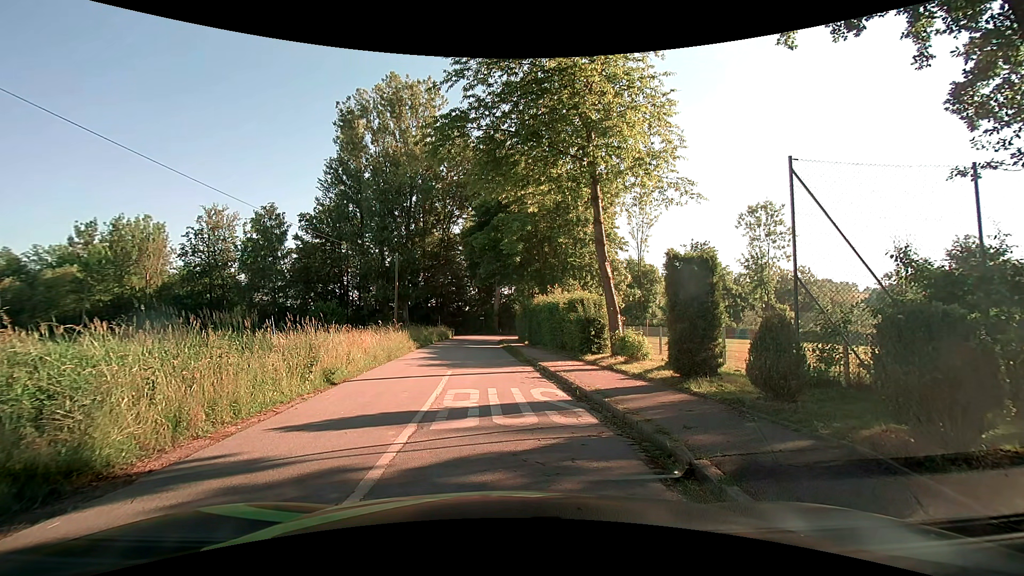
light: Day
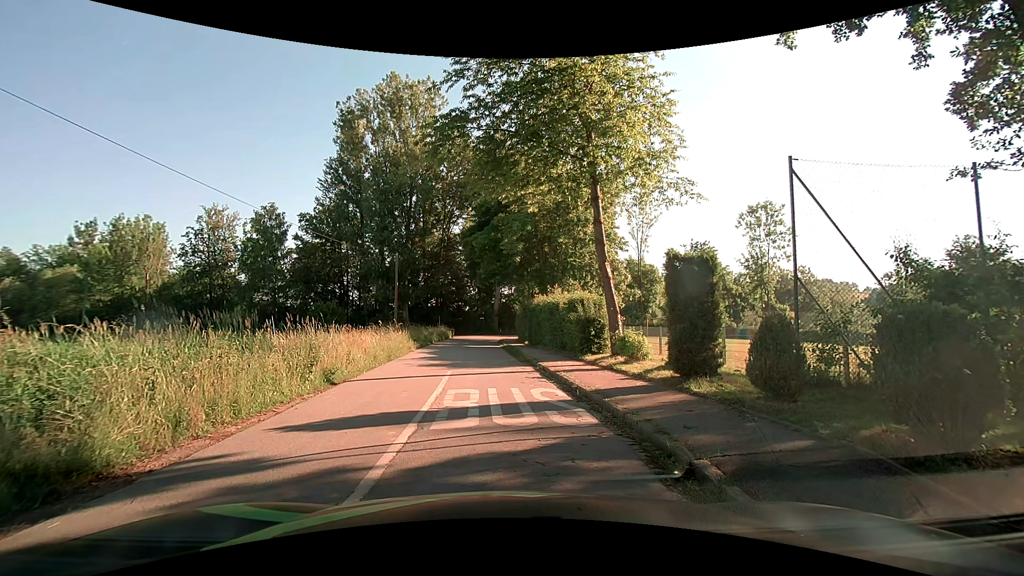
(0.0, 0.0) m; 0°
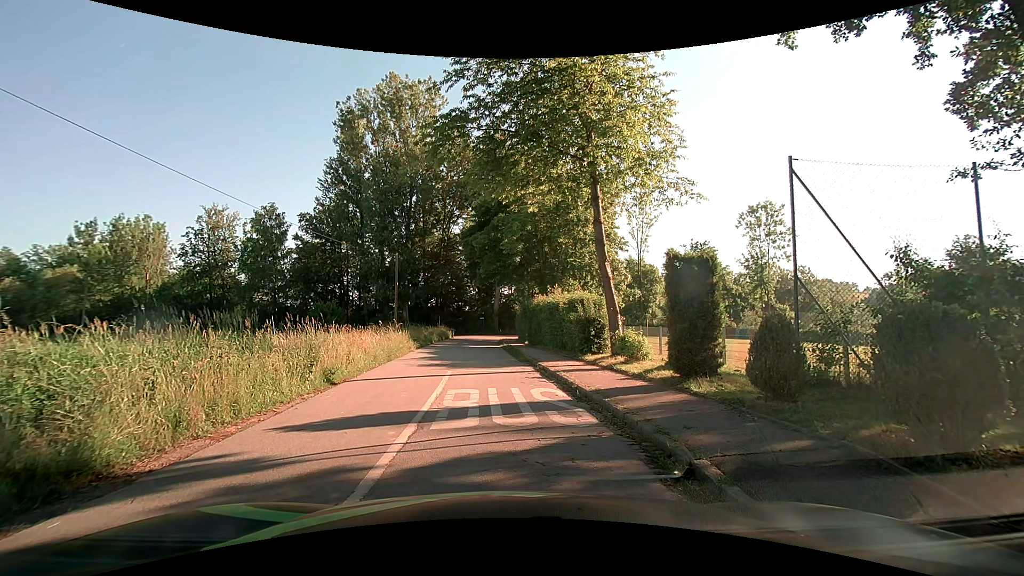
(0.0, 0.0) m; 0°
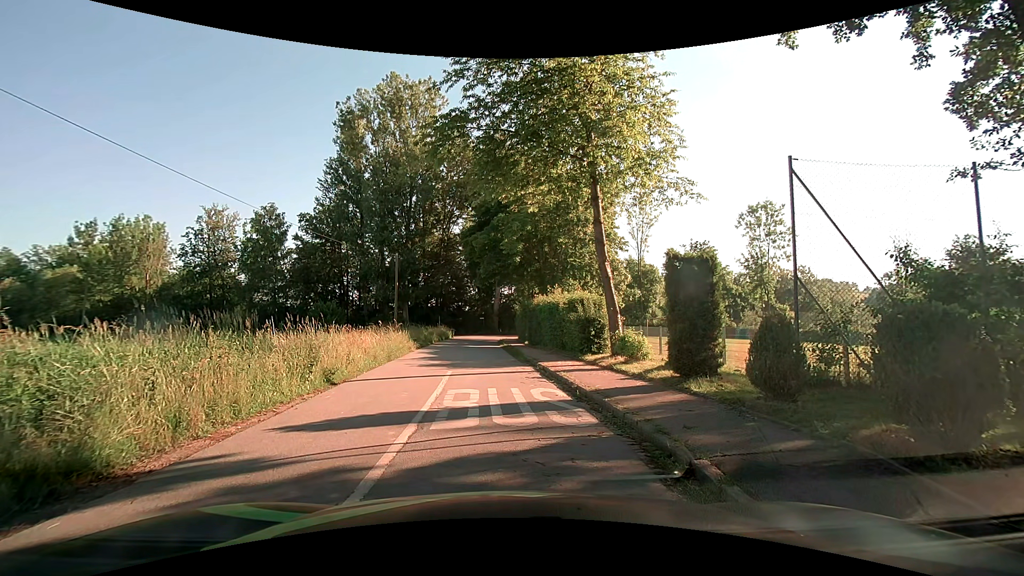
(0.0, 0.0) m; 0°
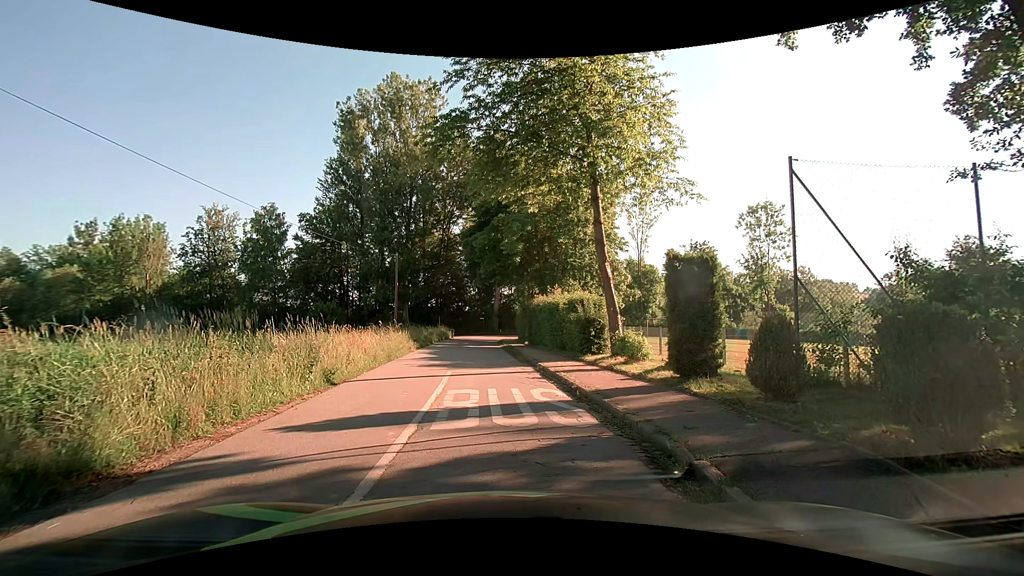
(0.0, 0.0) m; 0°
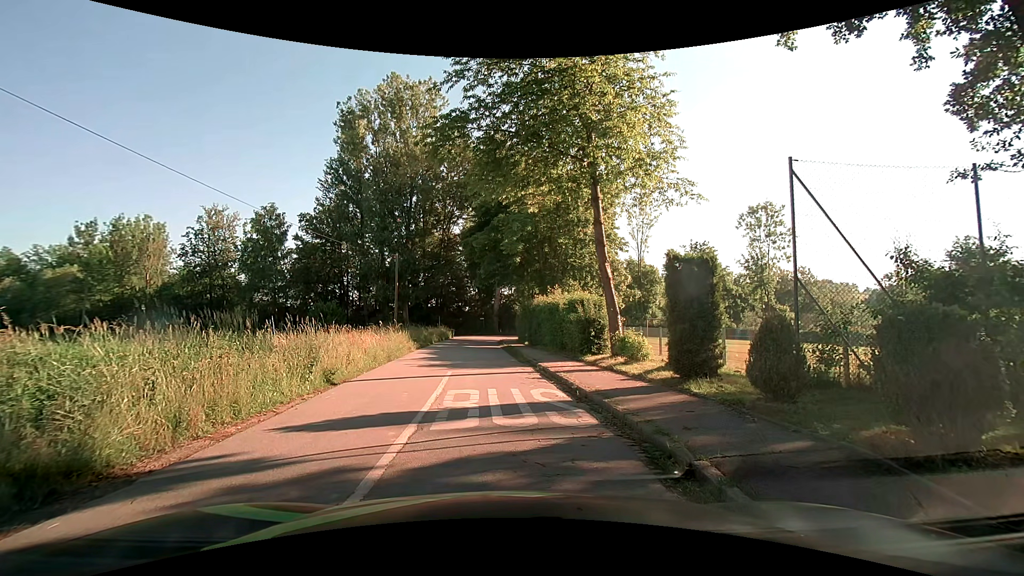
(0.0, 0.0) m; 0°
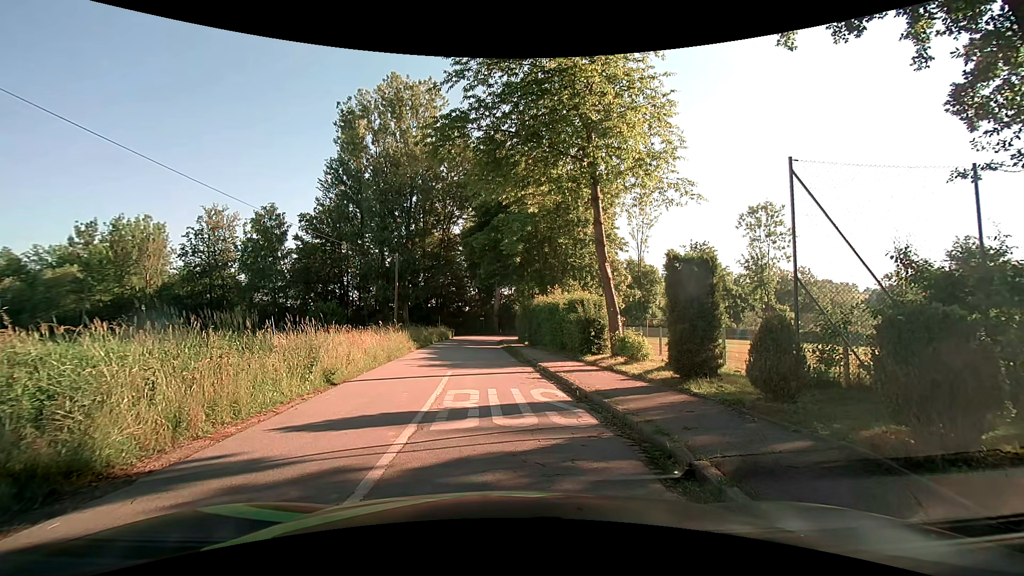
(0.0, 0.0) m; 0°
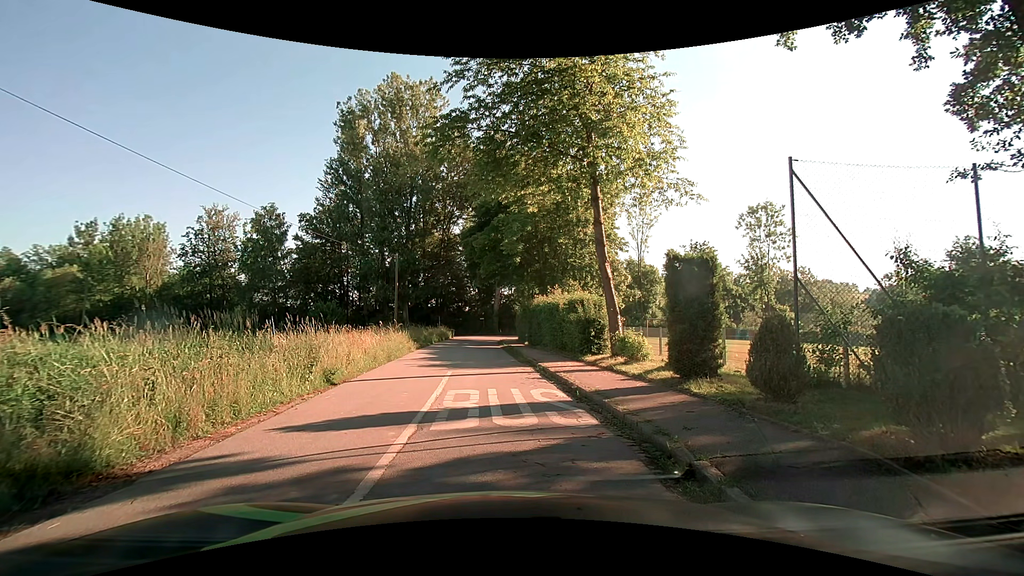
(0.0, 0.0) m; 0°
